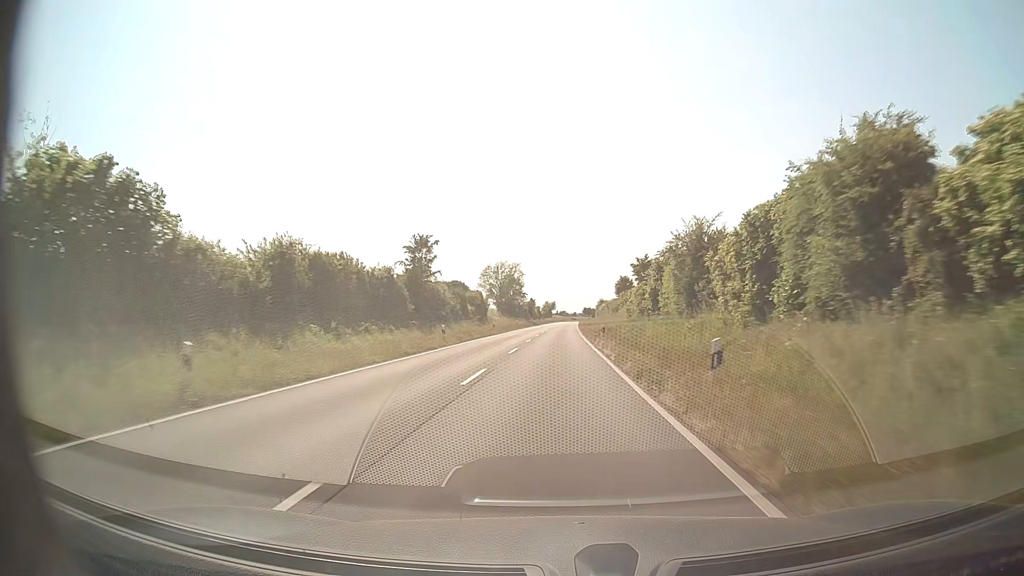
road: secondary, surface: asphalt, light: Day
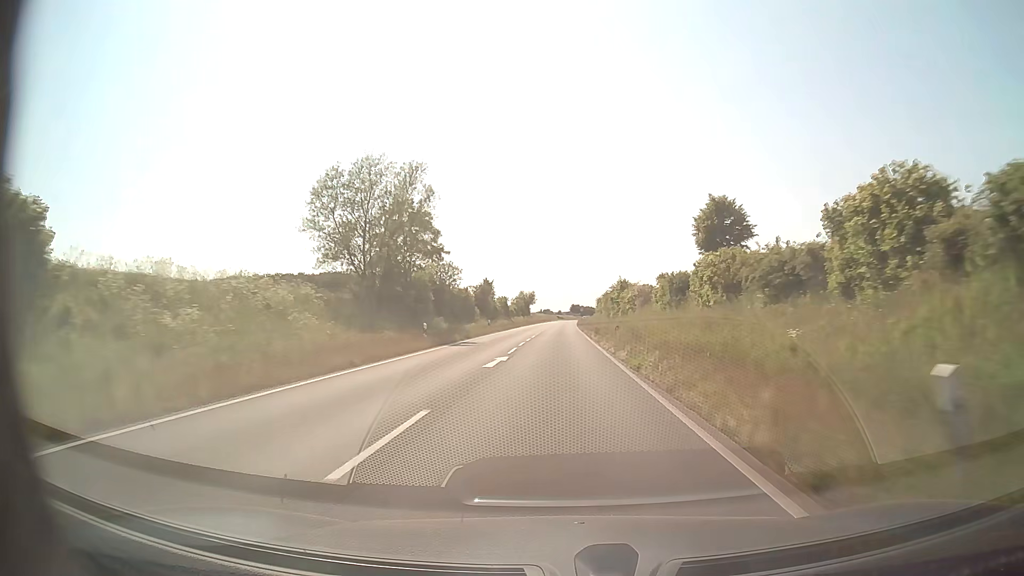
(+0.6, +80.9) m; +1°
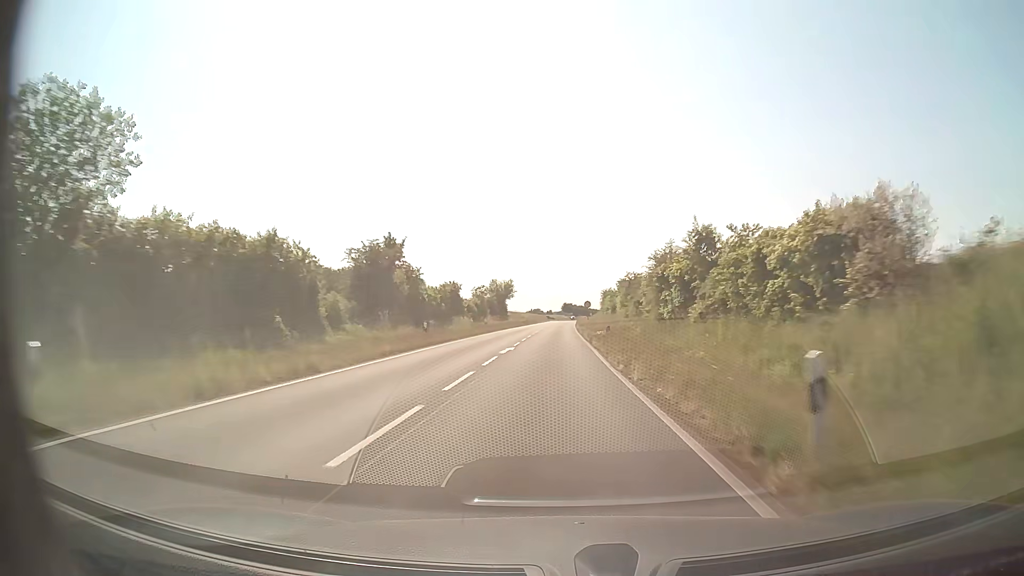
(+0.4, +48.5) m; +1°
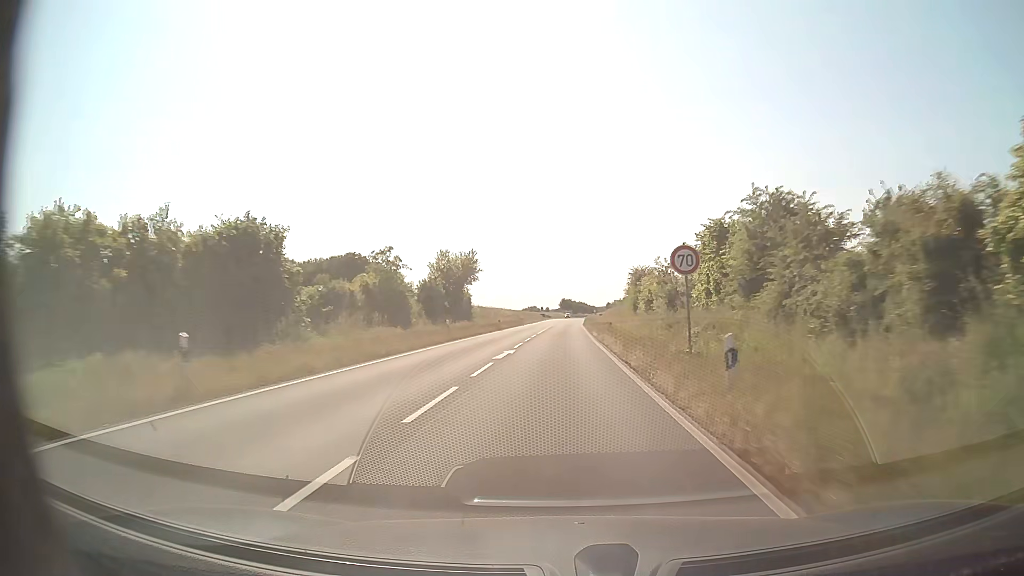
(+0.1, +46.0) m; 0°
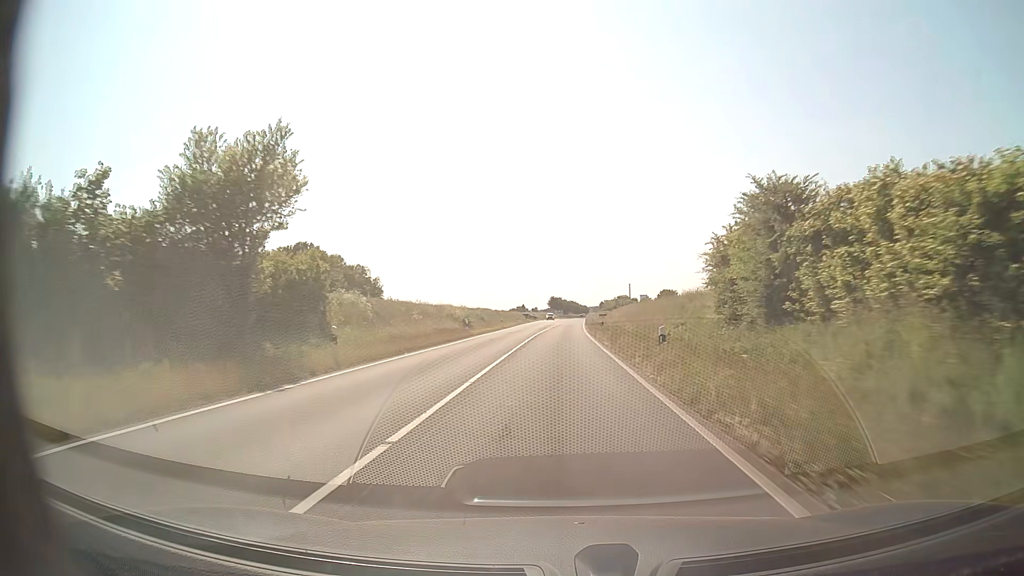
(+0.3, +42.6) m; +1°
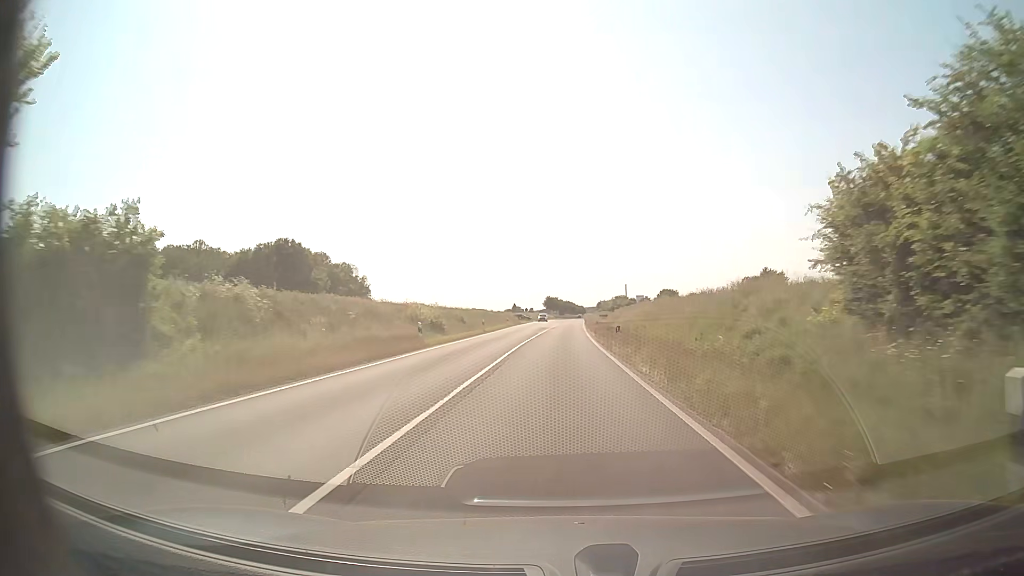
(+0.1, +13.5) m; +1°
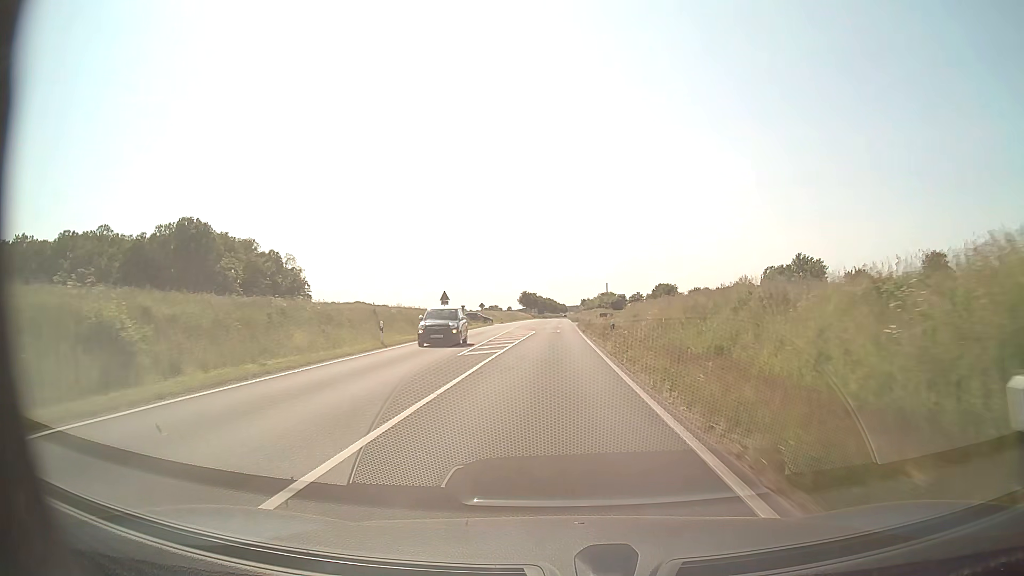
(+0.7, +50.3) m; +2°
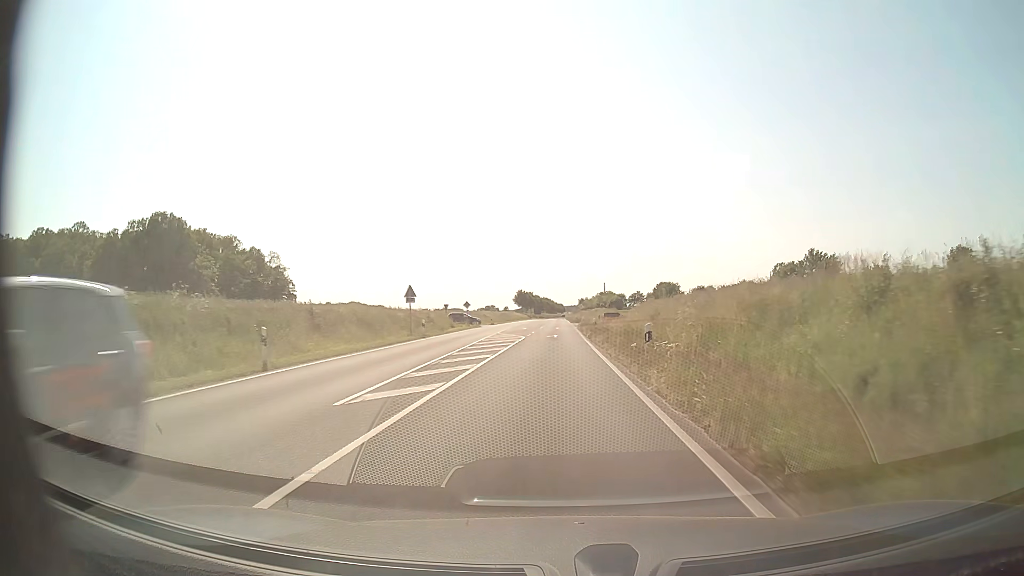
(0.0, +11.7) m; 0°
(0, +10) (0, +20) (0, +30) (0, +40) (0, +50) (0, +60) (0, +70) (0, +80) (0, +90) (0, +100) m
